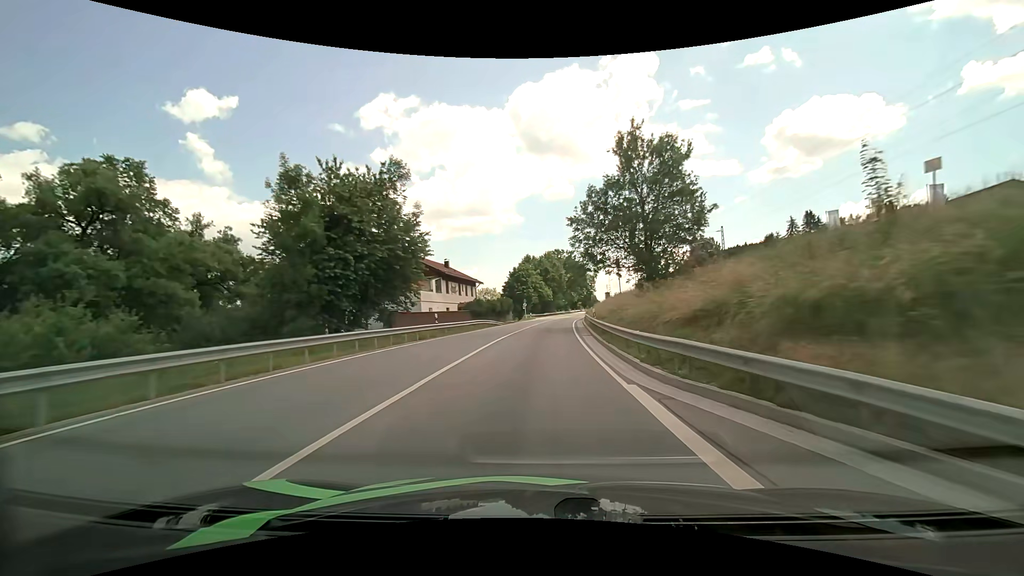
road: primary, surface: asphalt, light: Day
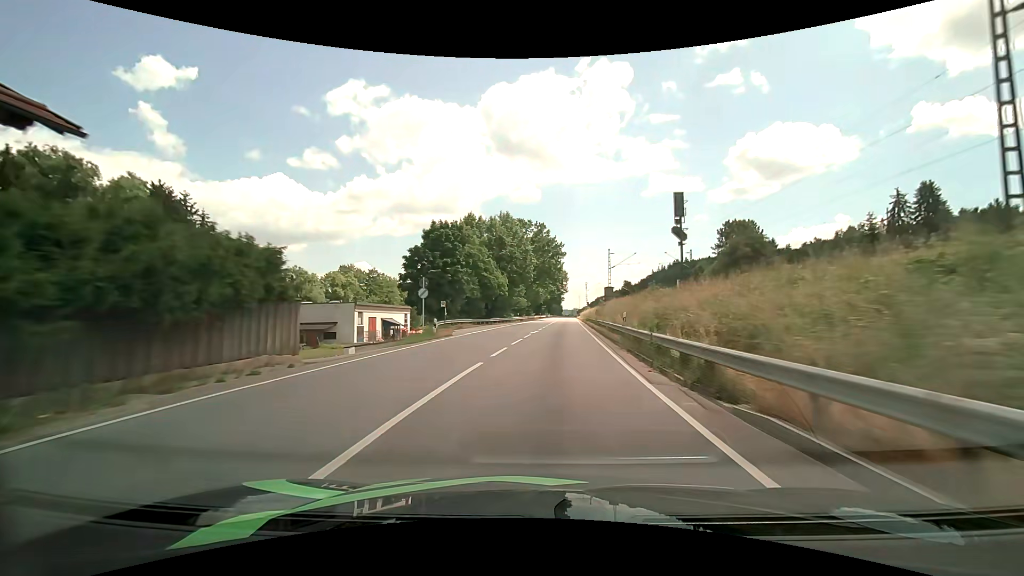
(+1.9, +54.1) m; +5°
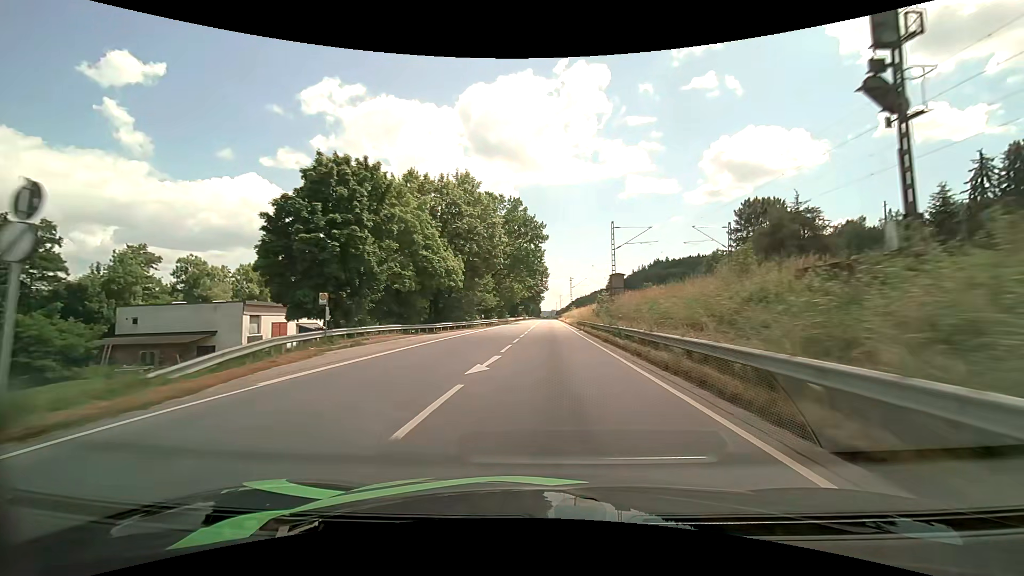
(+0.6, +21.8) m; +3°
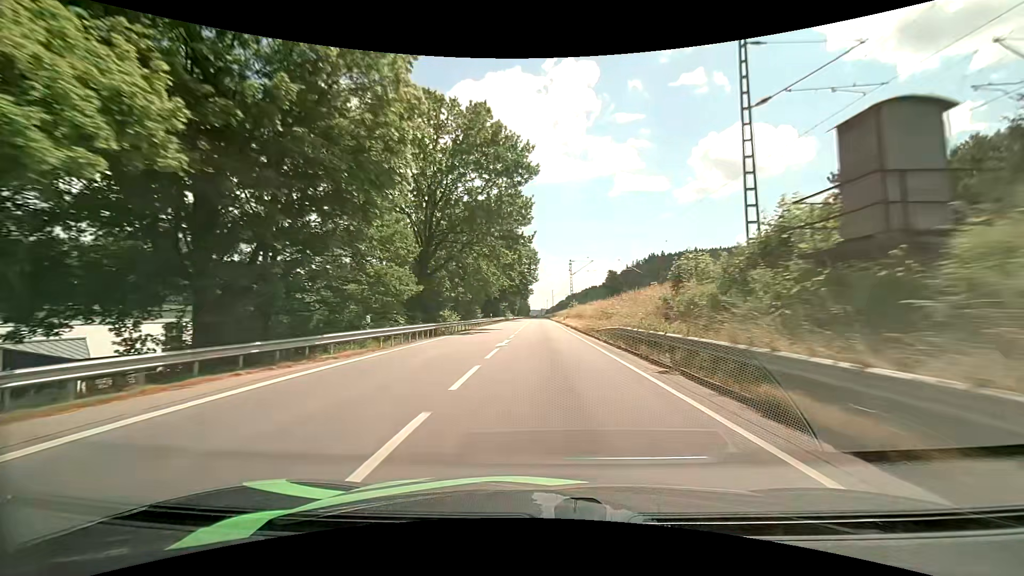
(+0.5, +32.9) m; +1°
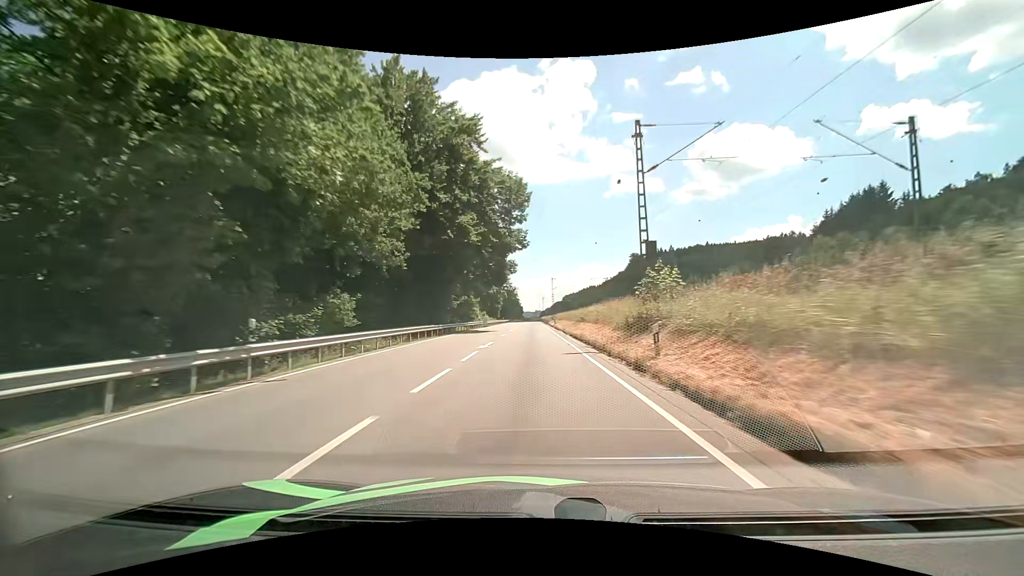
(+0.3, +55.9) m; 0°
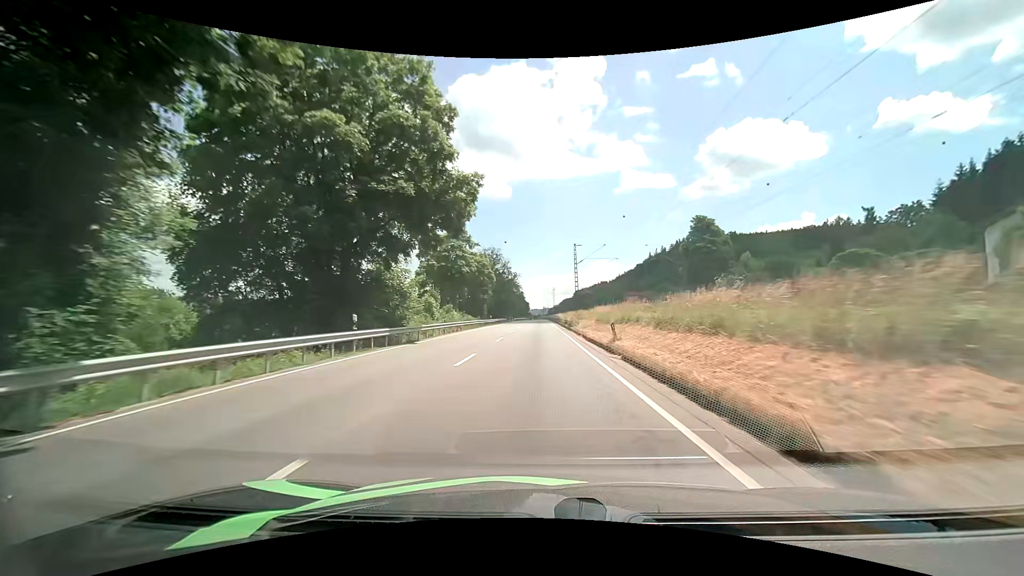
(-0.2, +45.6) m; -1°
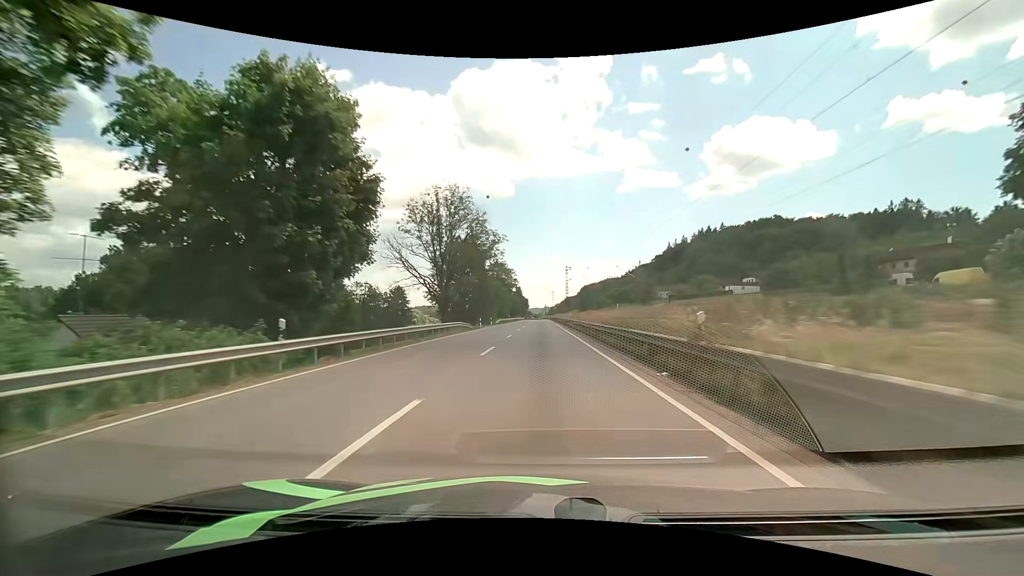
(-0.1, +58.3) m; 0°
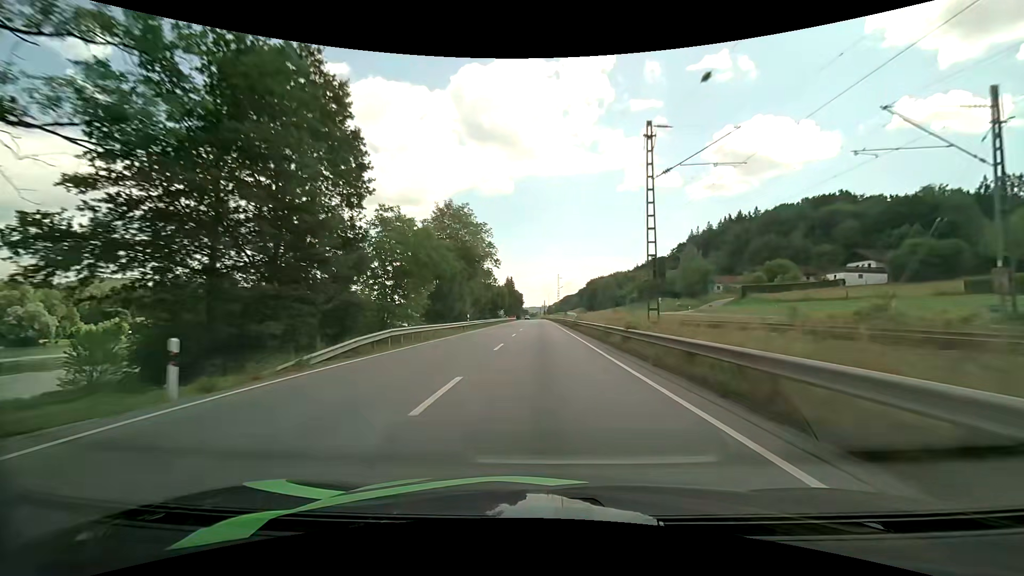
(+0.1, +58.5) m; 0°
(0, +10) (0, +20) (0, +30) (0, +40) (0, +50) (0, +60) (0, +70) (0, +80) (0, +90) (0, +100) m
